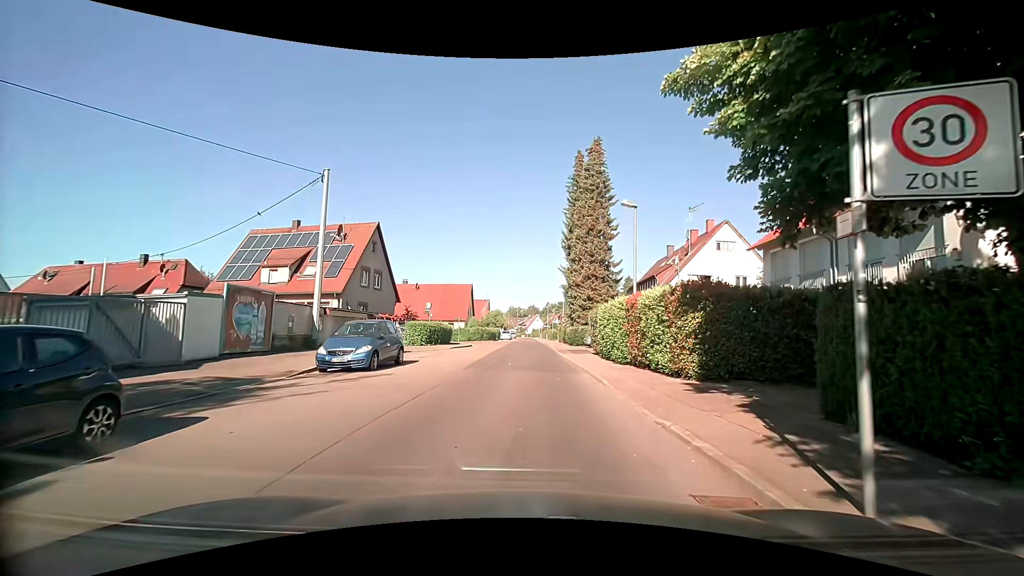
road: residential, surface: asphalt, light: Day
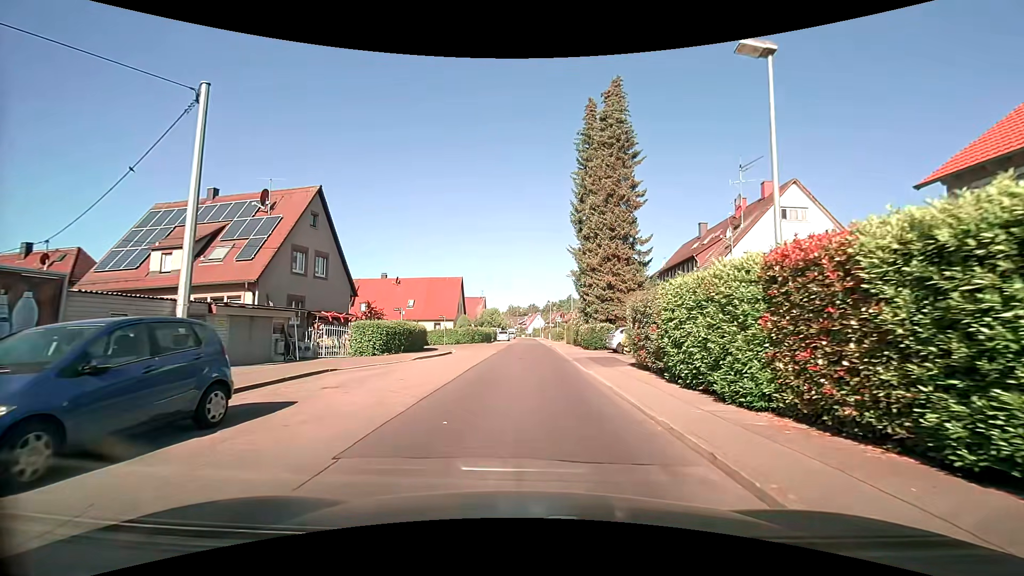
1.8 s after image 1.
(+0.1, +10.8) m; 0°
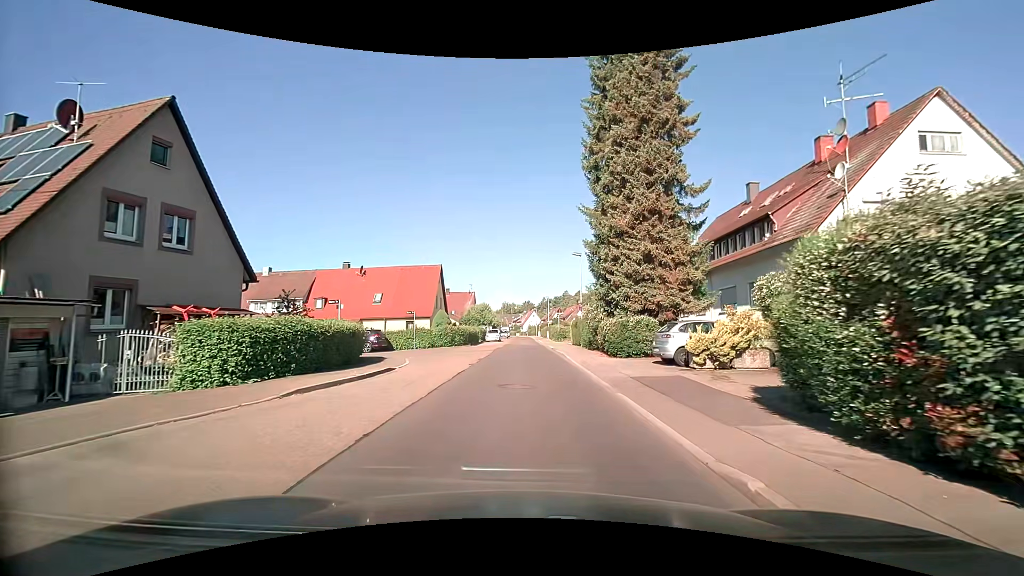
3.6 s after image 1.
(0.0, +11.2) m; 0°
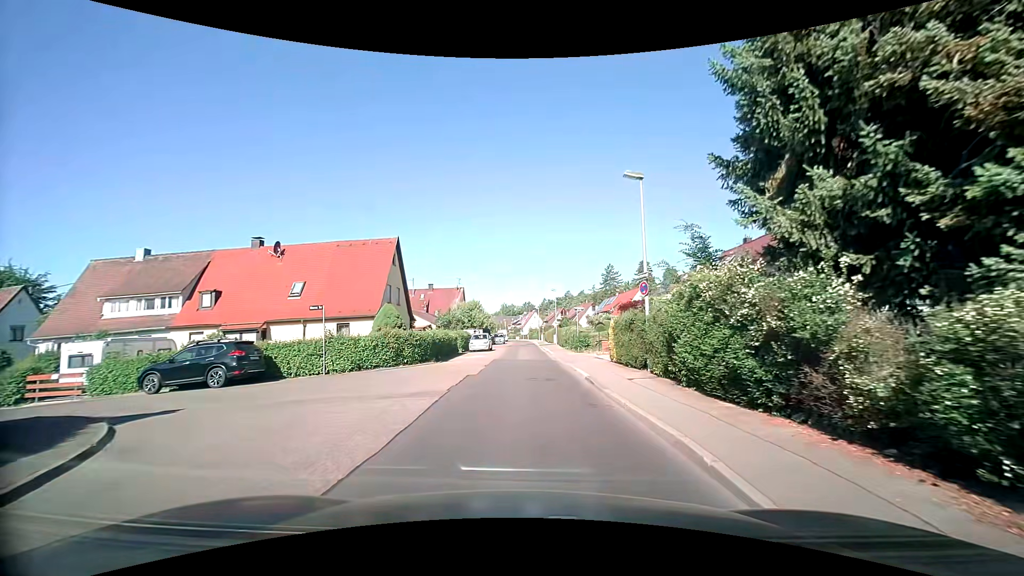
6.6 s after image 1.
(0.0, +17.4) m; 0°
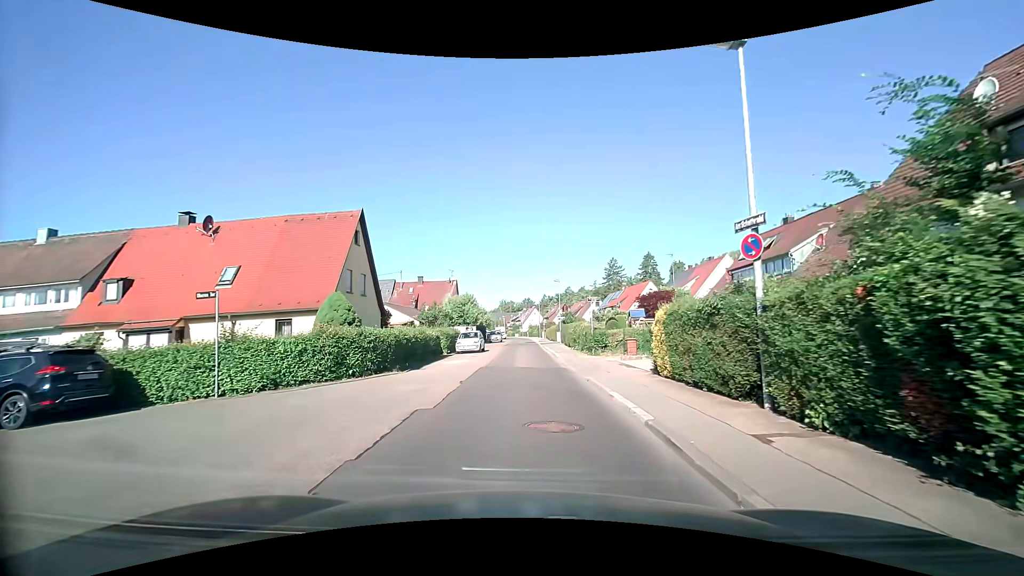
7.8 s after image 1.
(+0.1, +7.3) m; 0°
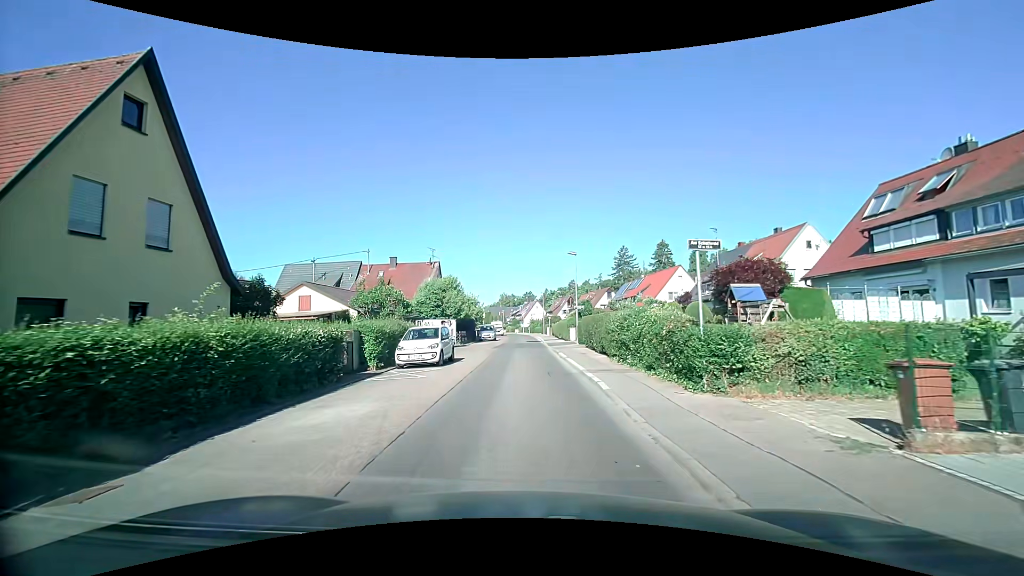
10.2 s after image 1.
(0.0, +15.3) m; 0°
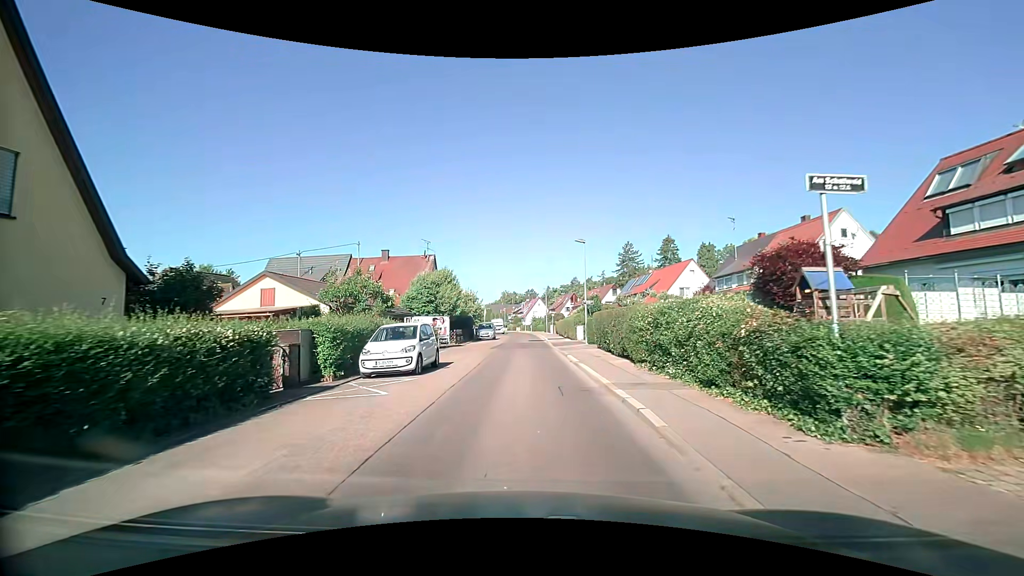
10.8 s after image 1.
(0.0, +4.0) m; 0°
(0, +10) (0, +20) (0, +30) (0, +40) (0, +50) (-1, +60) (-1, +70) (-2, +80) (-2, +90) (-3, +100) m
